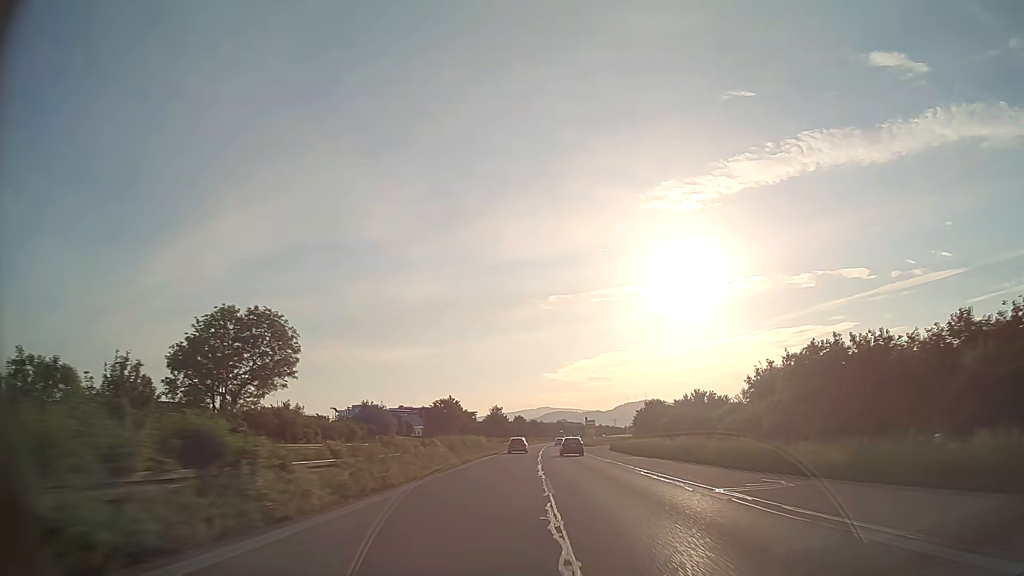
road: trunk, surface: asphalt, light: Day
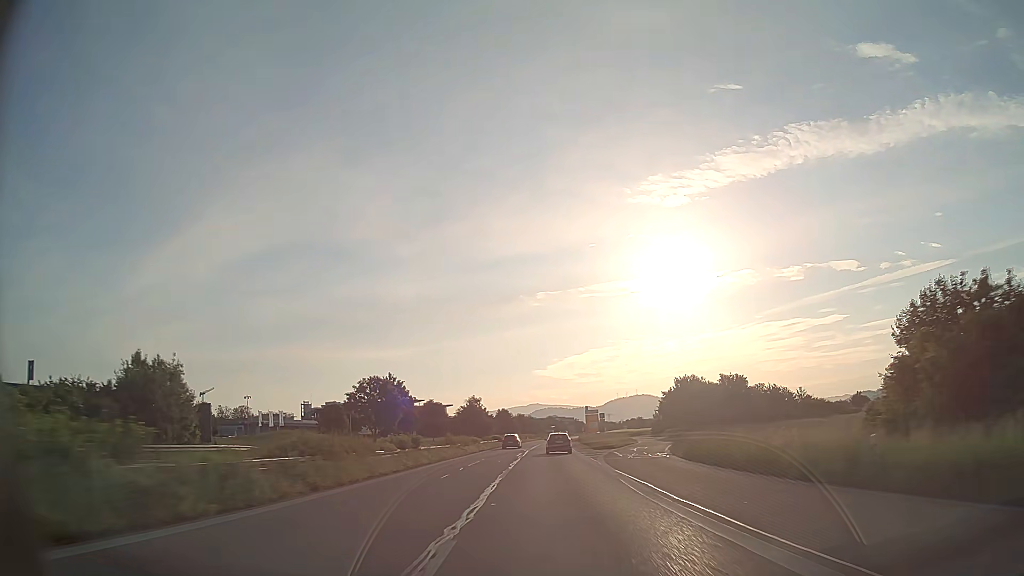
(+0.6, +49.4) m; +1°
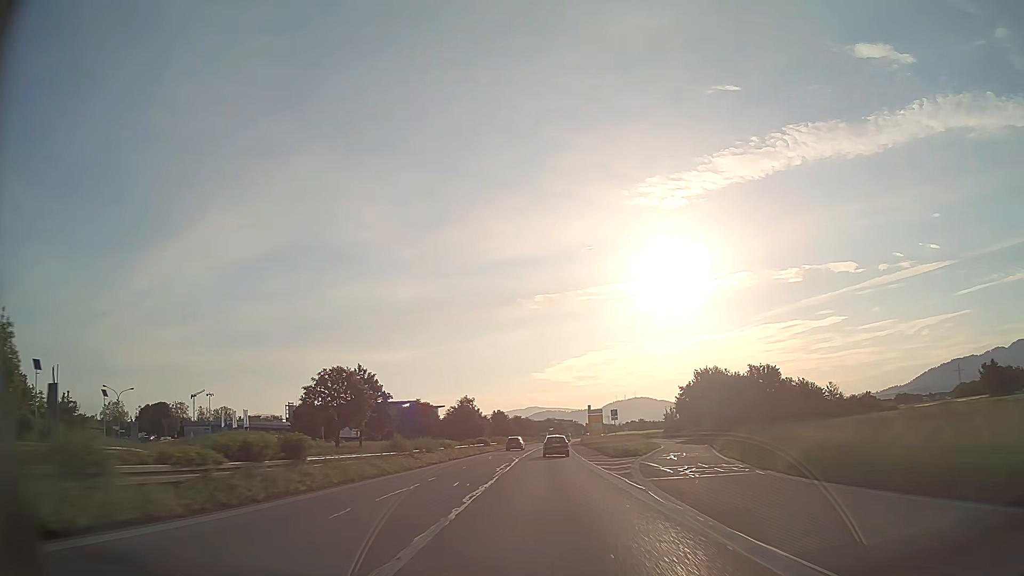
(0.0, +16.0) m; 0°
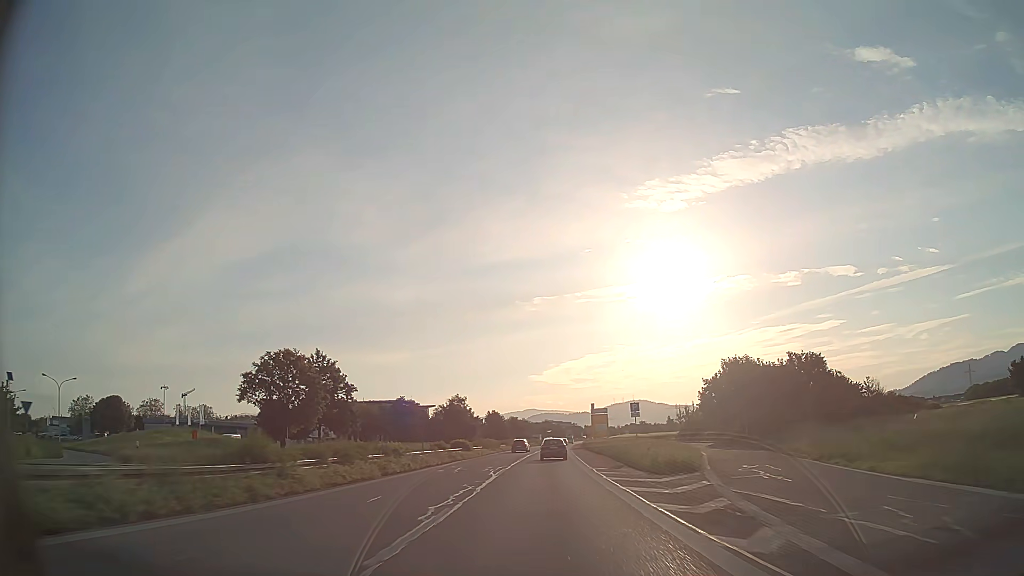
(0.0, +15.8) m; 0°
(0, +10) (0, +20) (0, +30) (0, +40) (0, +50) (+1, +60) (+1, +70) (+1, +80) (+1, +90) (+2, +100) m
